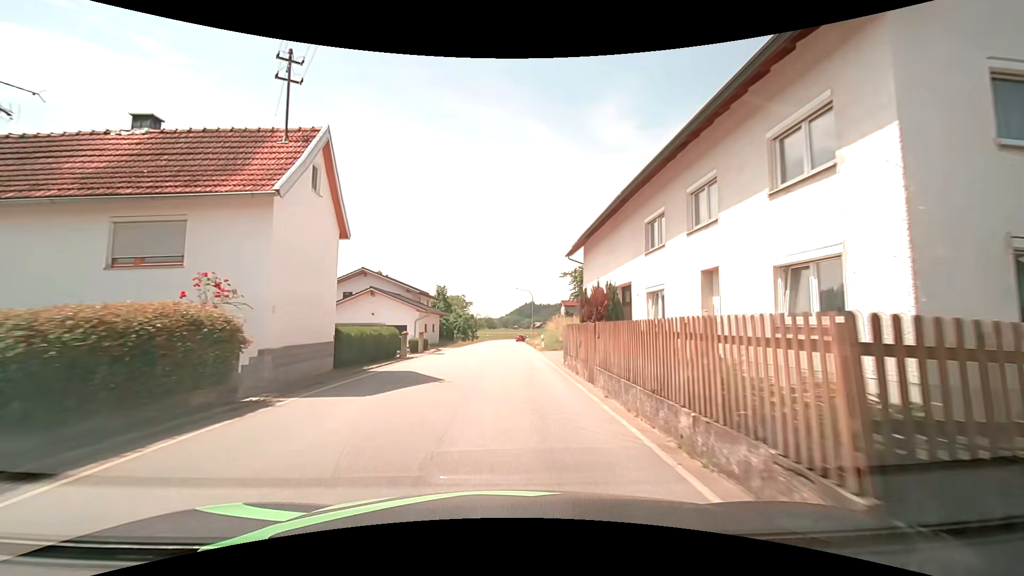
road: secondary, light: Day
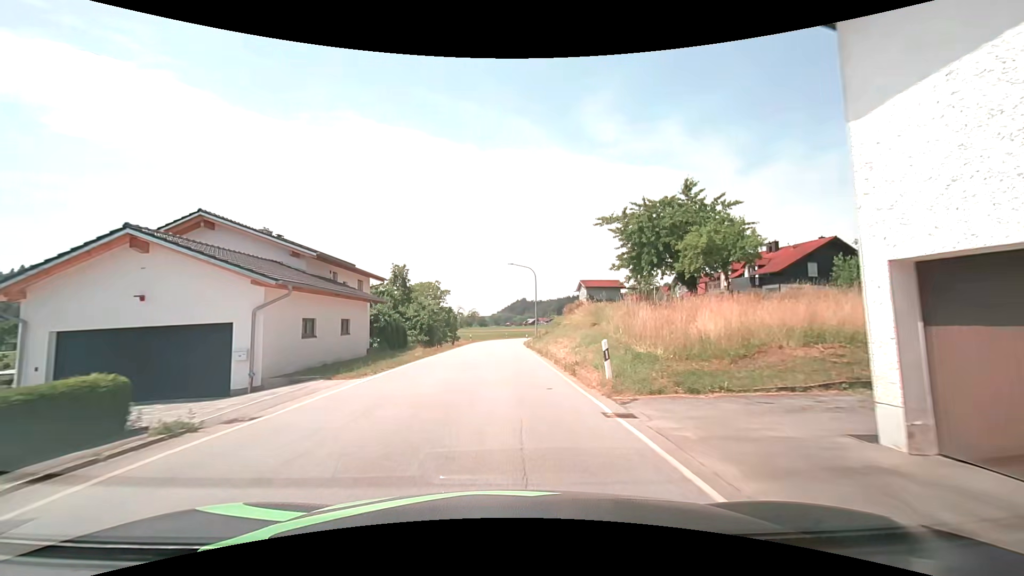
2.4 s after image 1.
(-0.1, +24.8) m; 0°
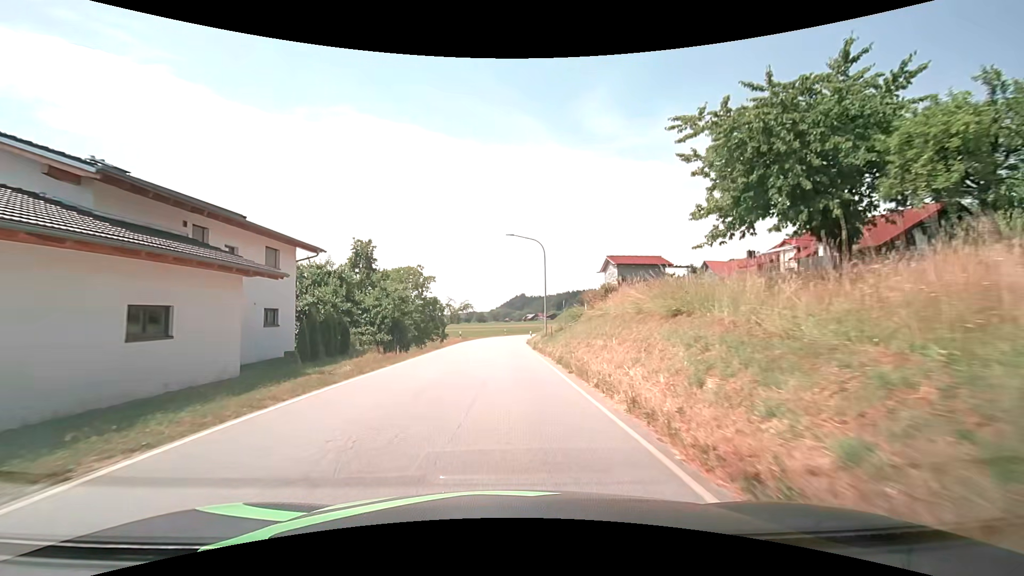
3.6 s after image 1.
(+0.2, +12.9) m; 0°
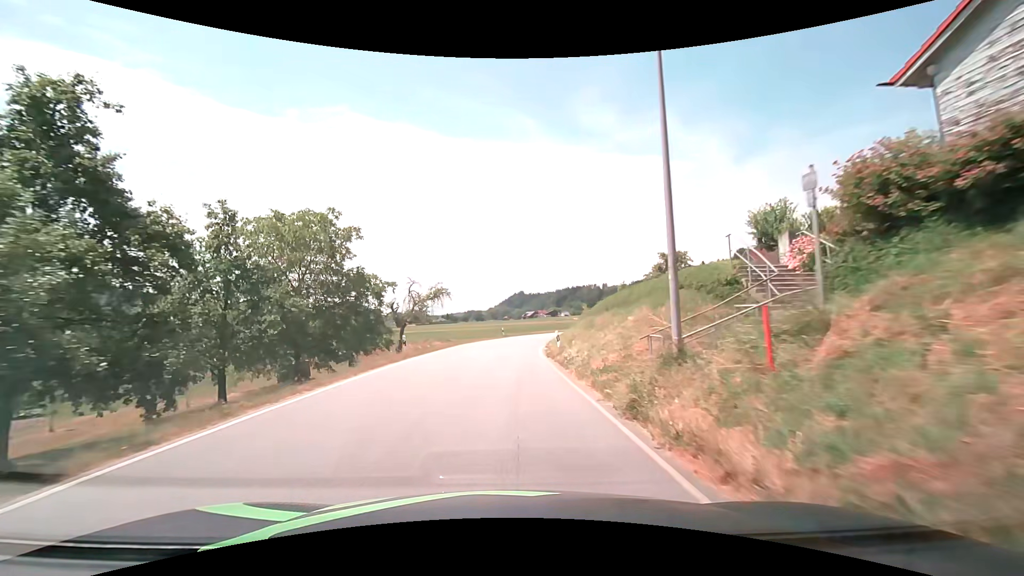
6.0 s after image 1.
(+0.3, +27.0) m; +1°
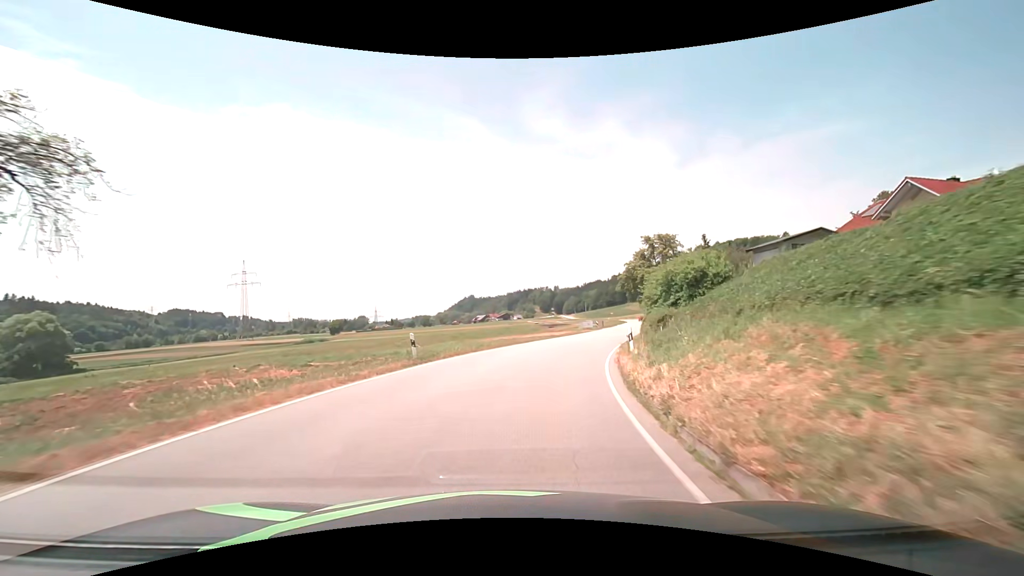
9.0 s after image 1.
(+0.7, +35.9) m; +5°
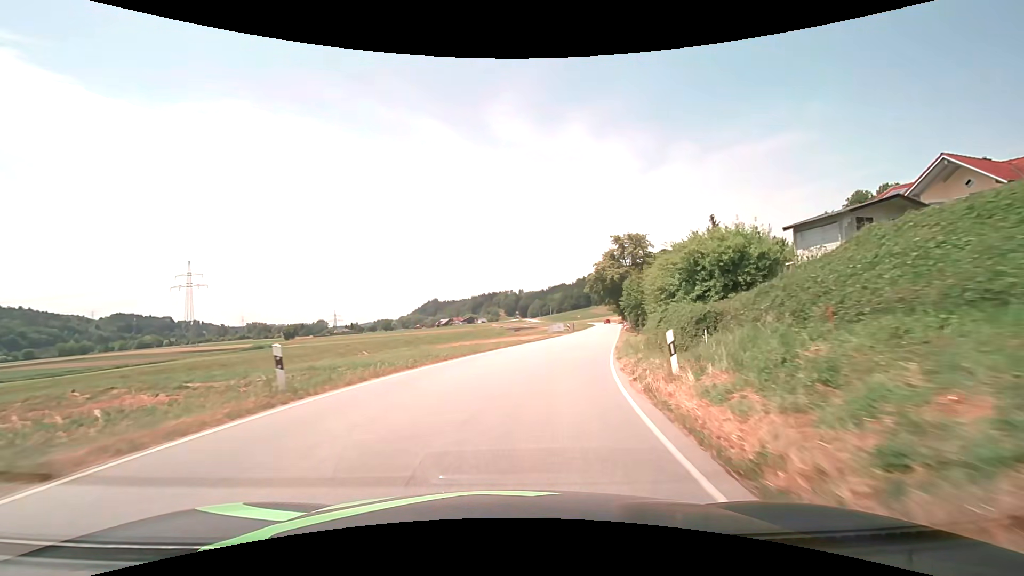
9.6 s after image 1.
(+0.2, +7.4) m; +4°
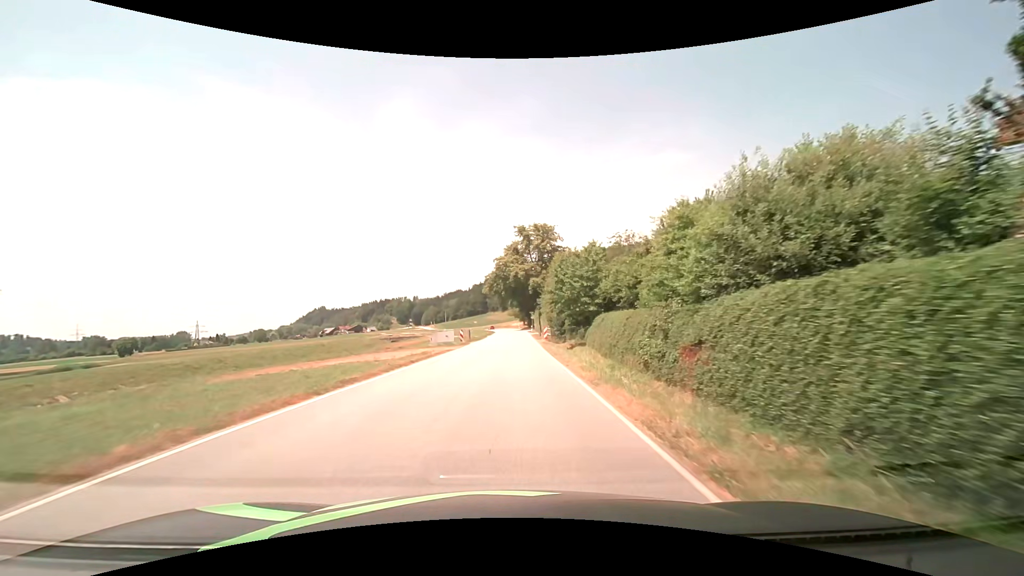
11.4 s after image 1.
(+2.8, +22.4) m; +12°
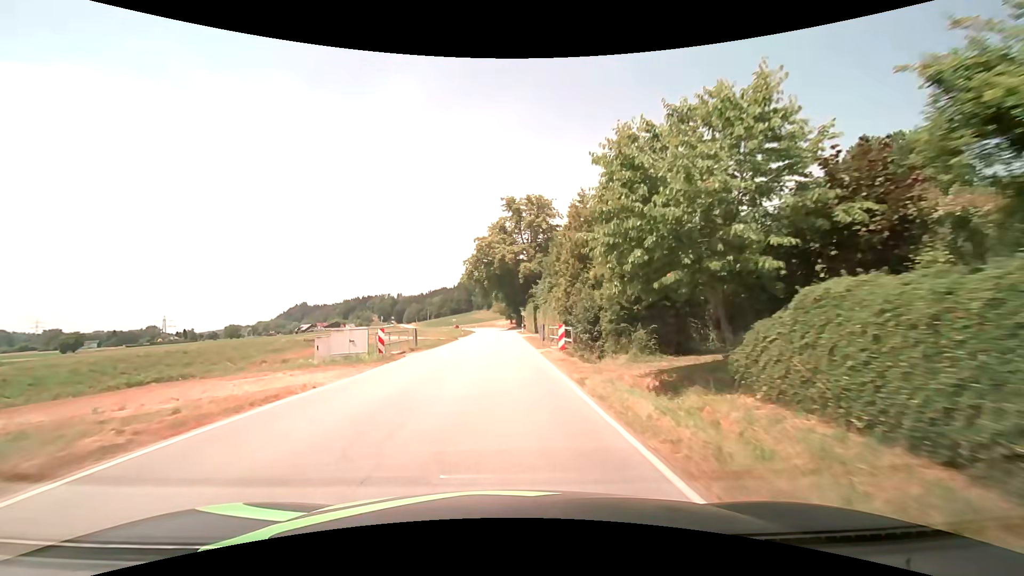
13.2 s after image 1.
(+0.4, +23.0) m; +2°
(0, +10) (0, +20) (0, +30) (0, +40) (0, +50) (-1, +60) (-1, +70) (-1, +80) (-2, +90) (-3, +100) m
